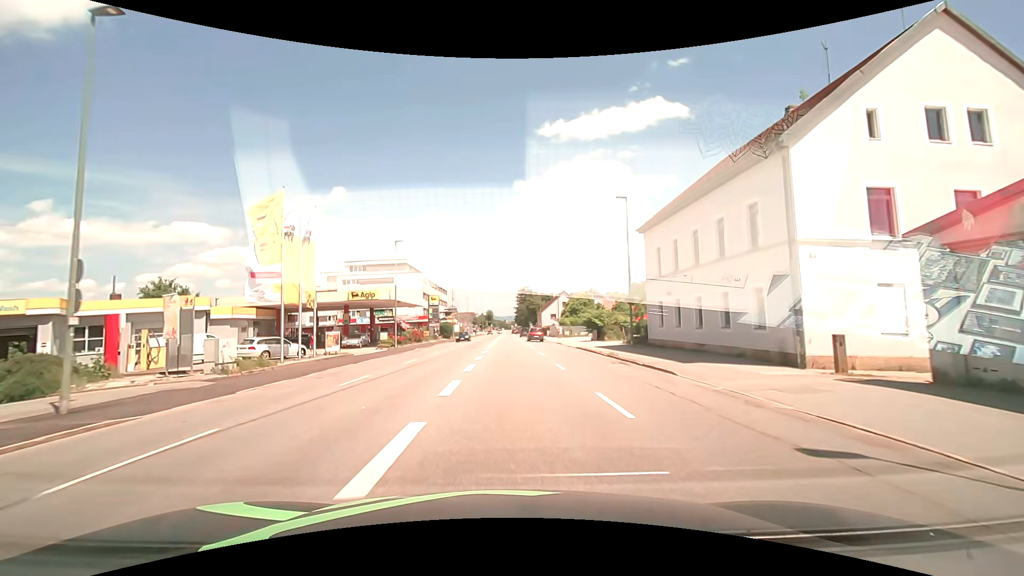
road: tertiary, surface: asphalt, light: Day
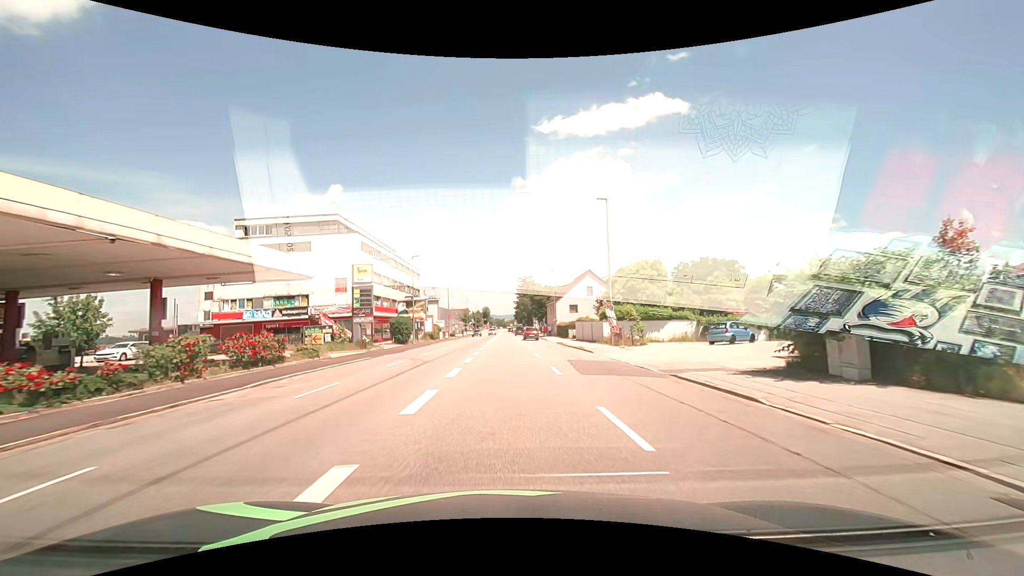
(+0.2, +38.3) m; 0°
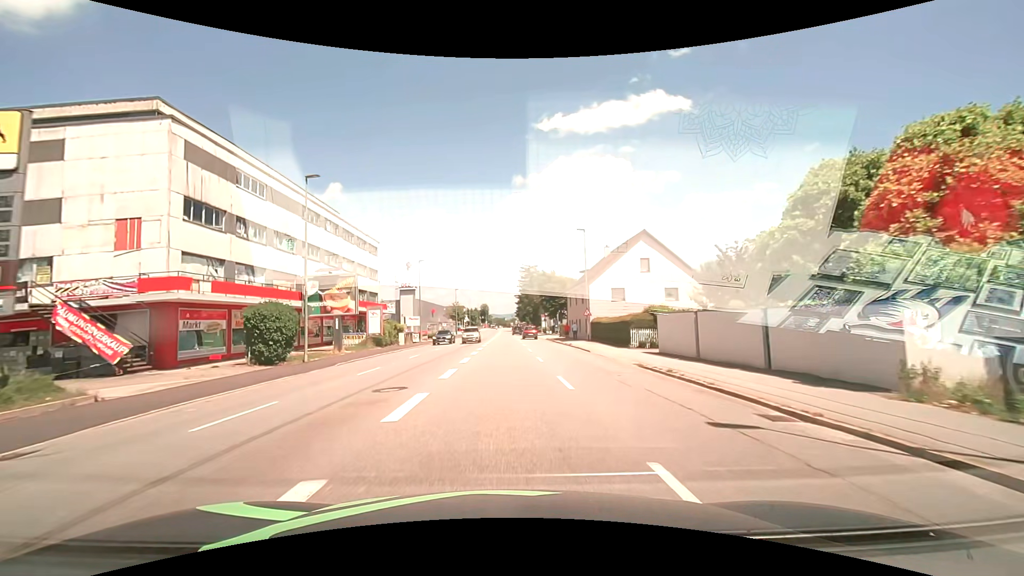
(-0.1, +30.7) m; 0°
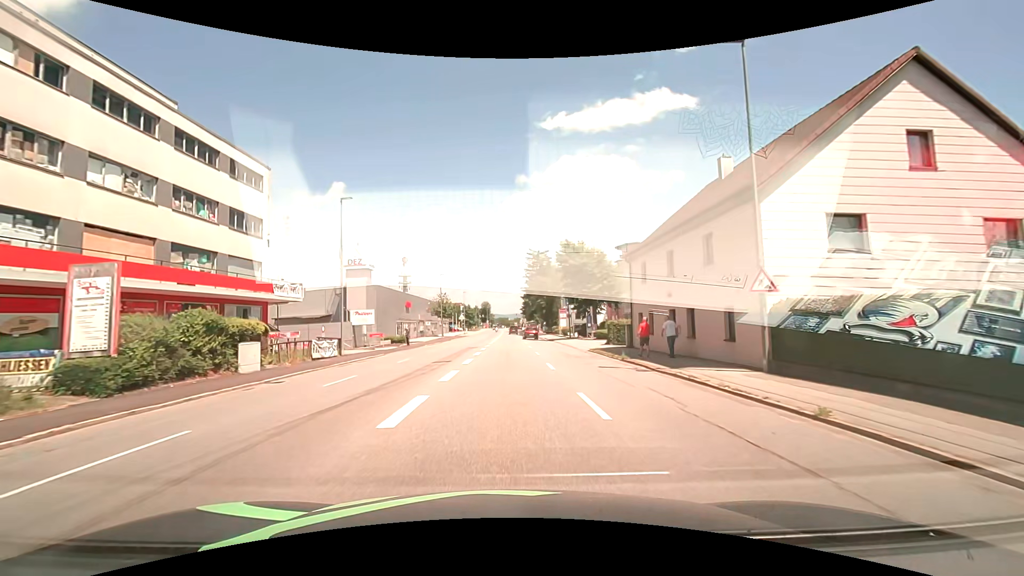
(-0.2, +30.6) m; -1°
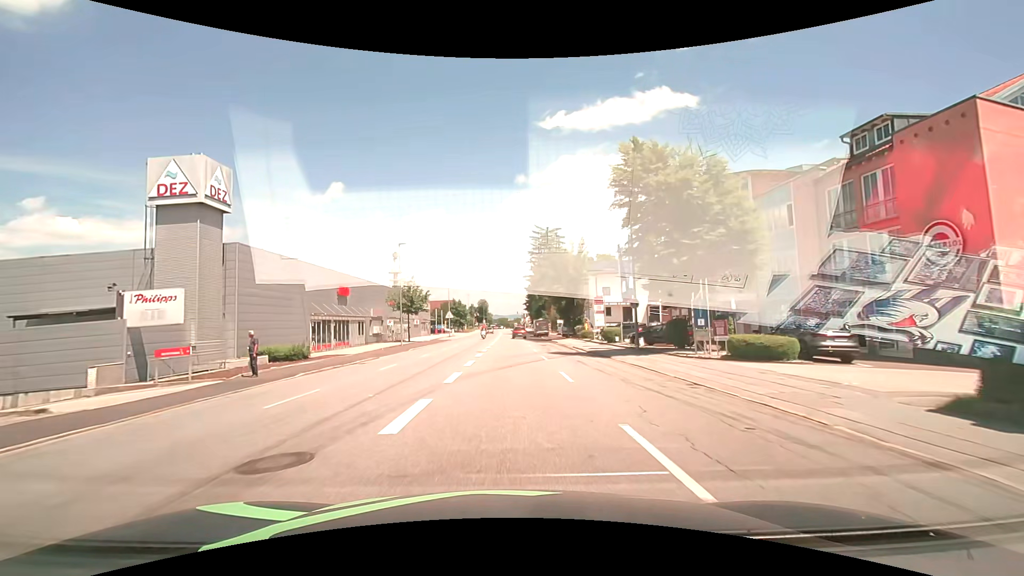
(+0.1, +30.5) m; 0°
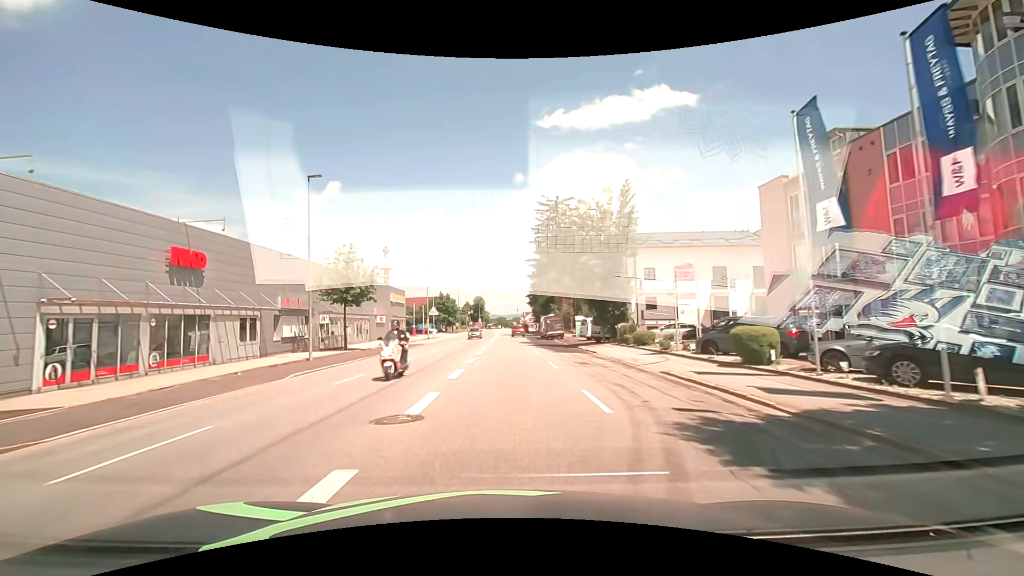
(0.0, +22.8) m; 0°
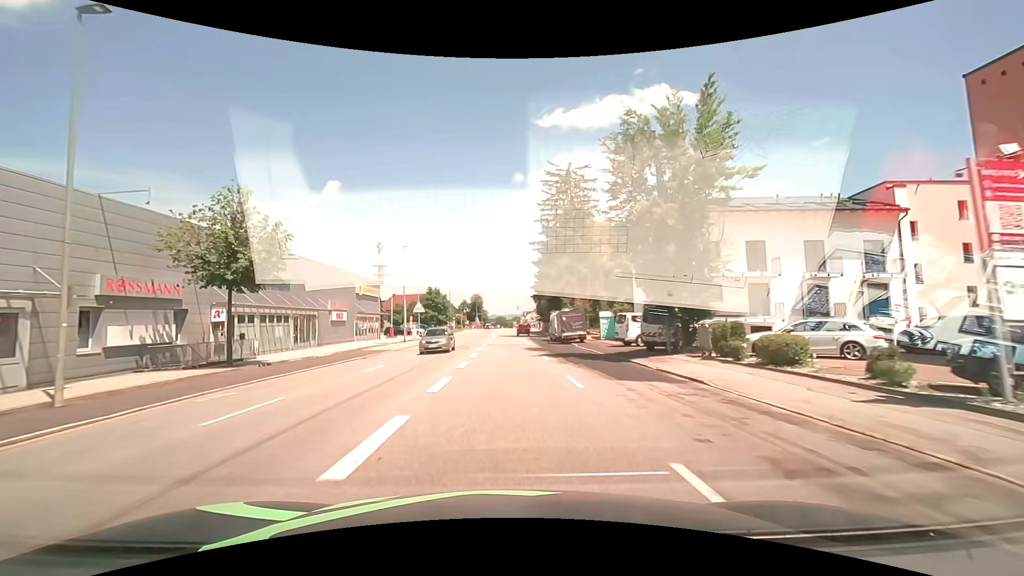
(+0.1, +15.2) m; +1°
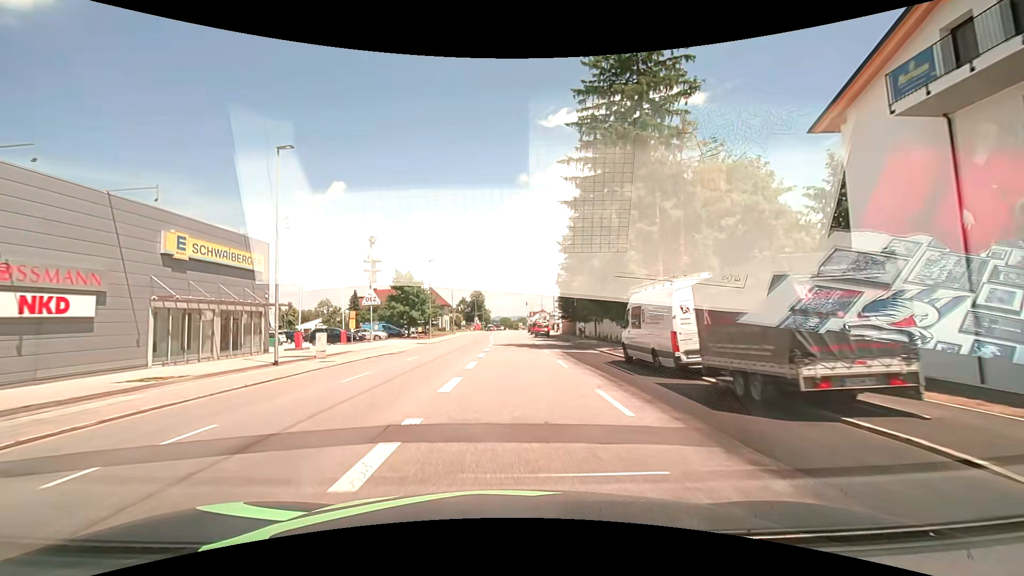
(-0.3, +30.2) m; -1°
(0, +10) (0, +20) (0, +30) (0, +40) (0, +50) (-1, +60) (-1, +70) (-1, +80) (-1, +90) (-1, +100) m
